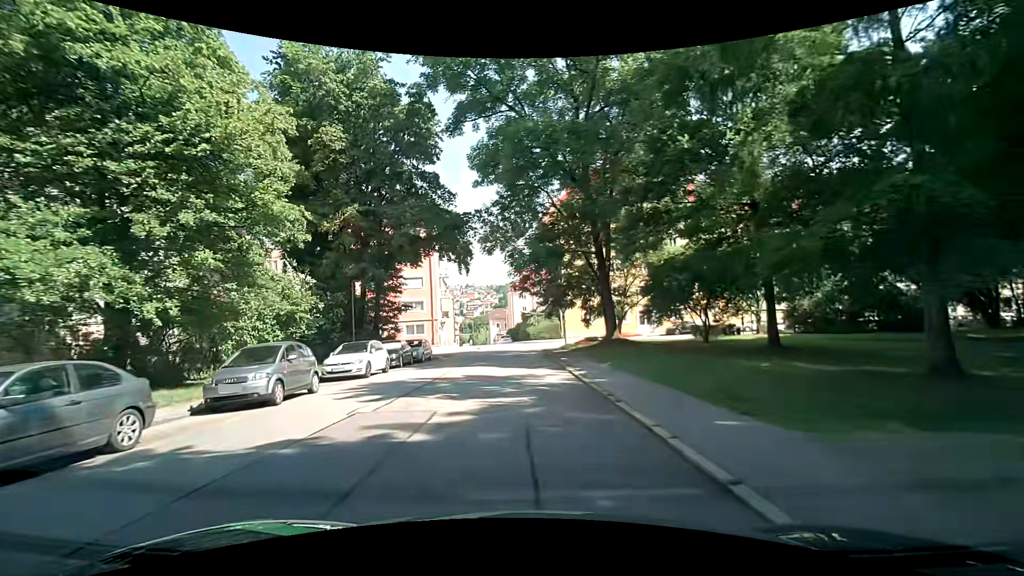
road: residential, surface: asphalt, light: Day
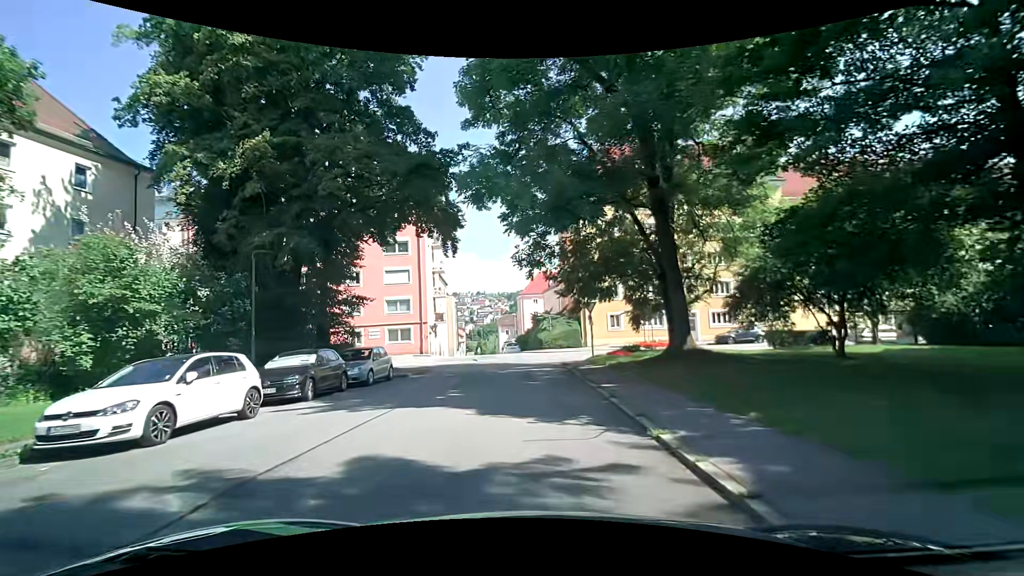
(0.0, +11.5) m; +1°
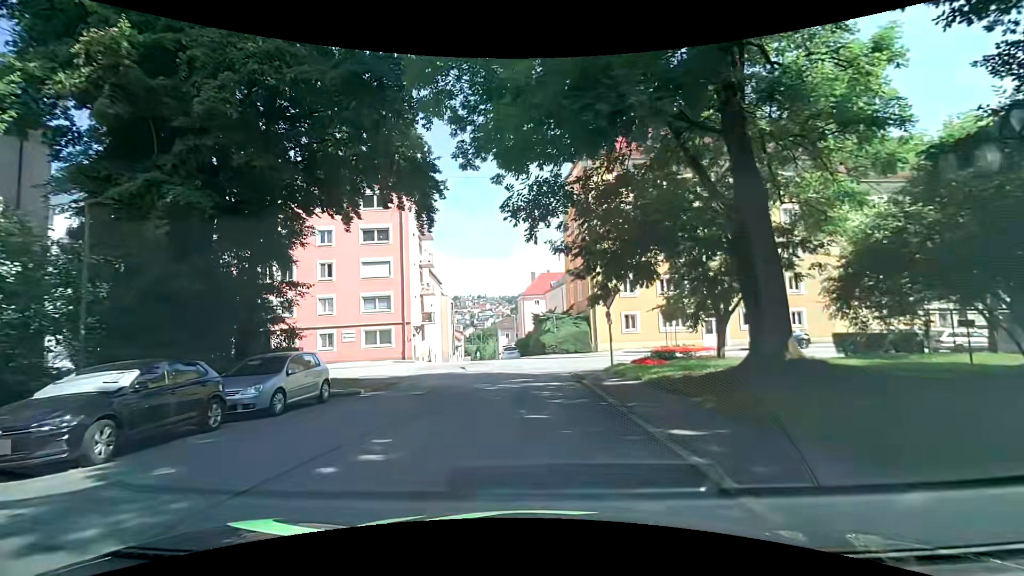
(-0.2, +6.7) m; -2°
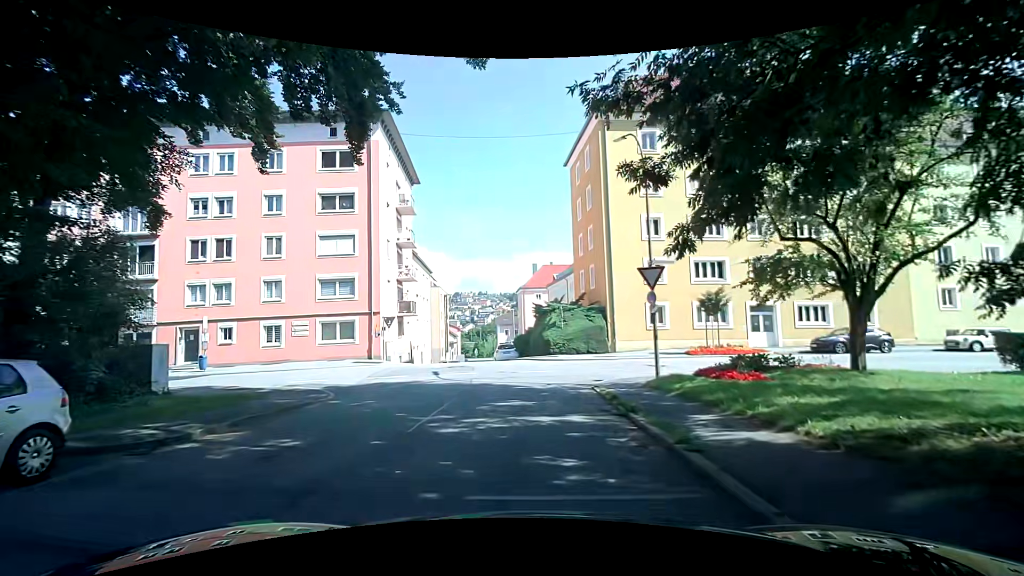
(0.0, +8.2) m; +1°
